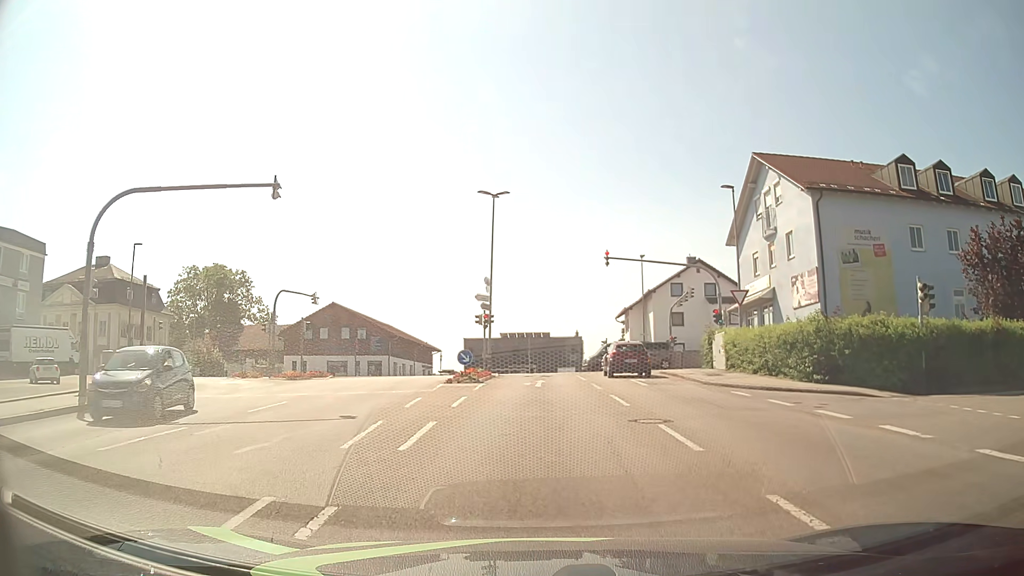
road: tertiary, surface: asphalt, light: Day
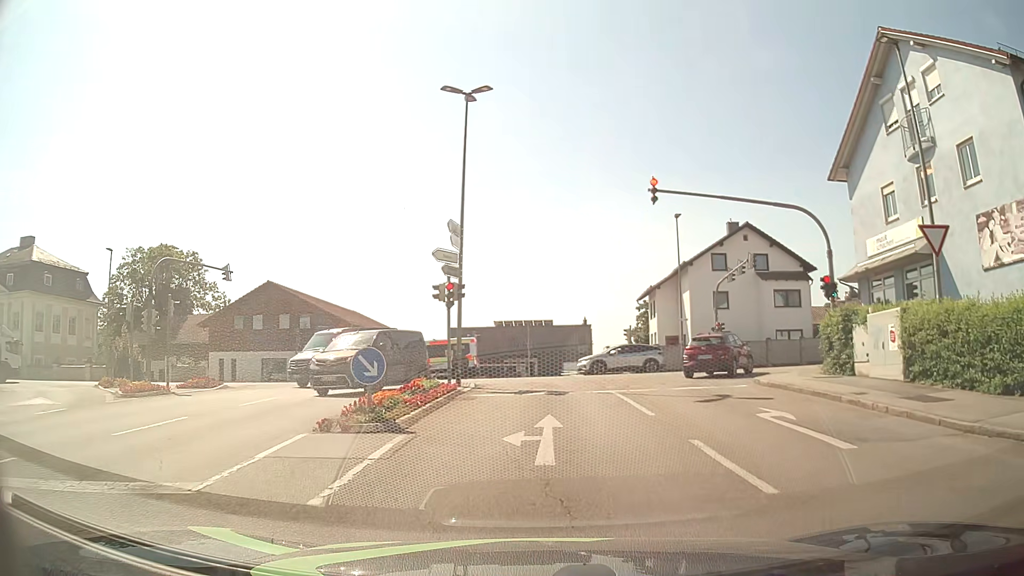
(0.0, +15.4) m; 0°
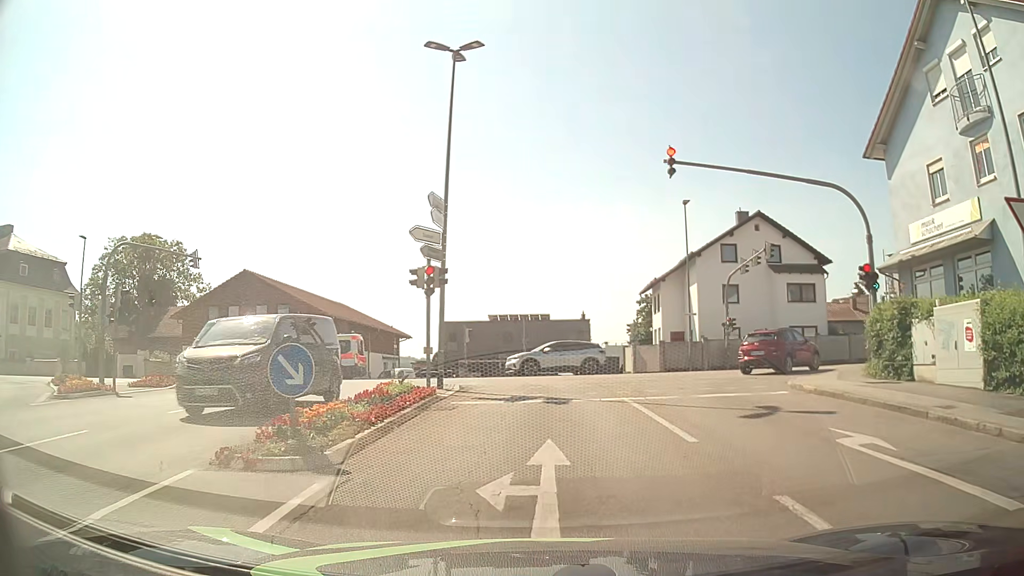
(0.0, +3.3) m; 0°
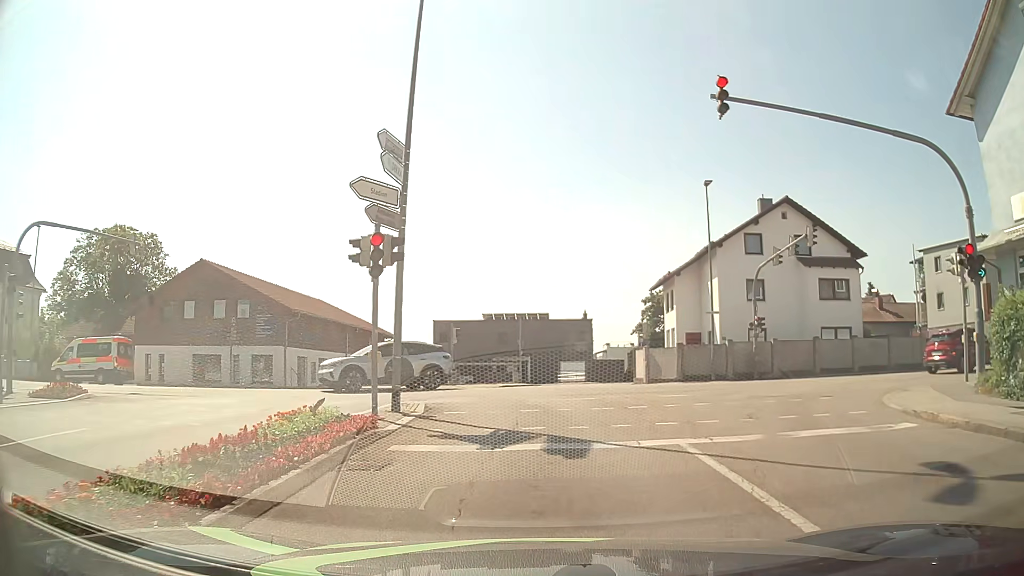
(0.0, +5.6) m; 0°
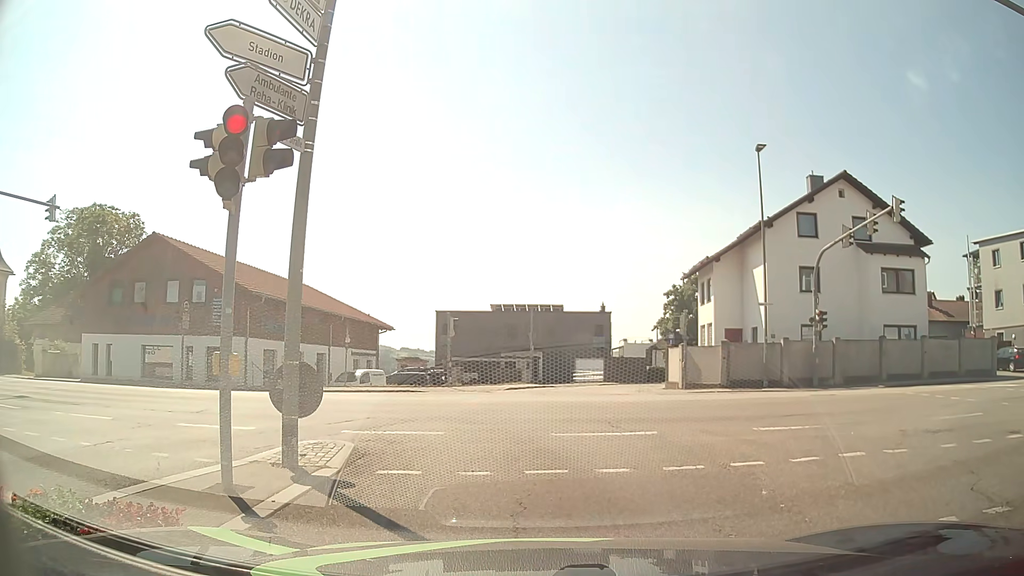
(0.0, +6.1) m; +1°
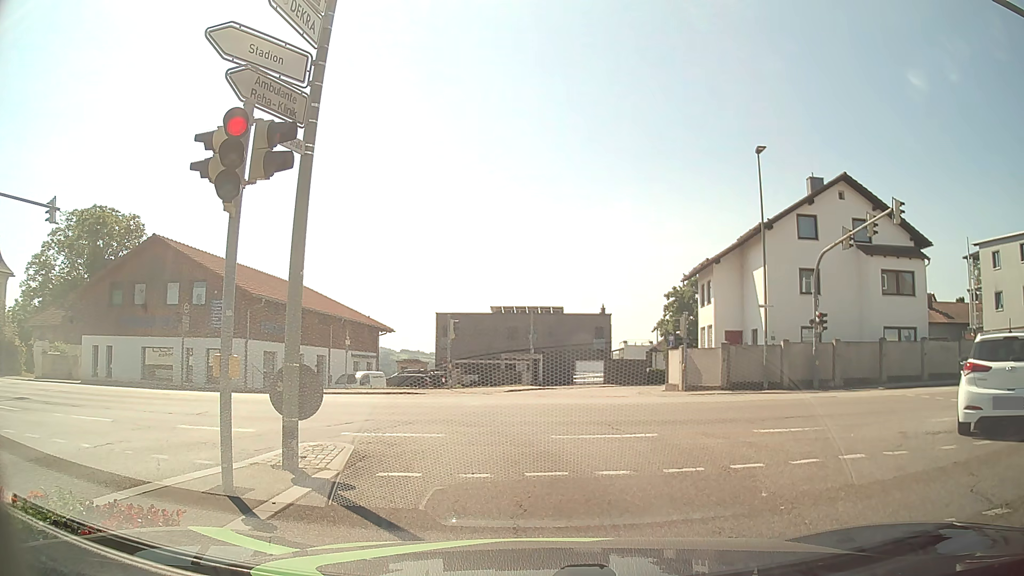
(0.0, +0.1) m; 0°
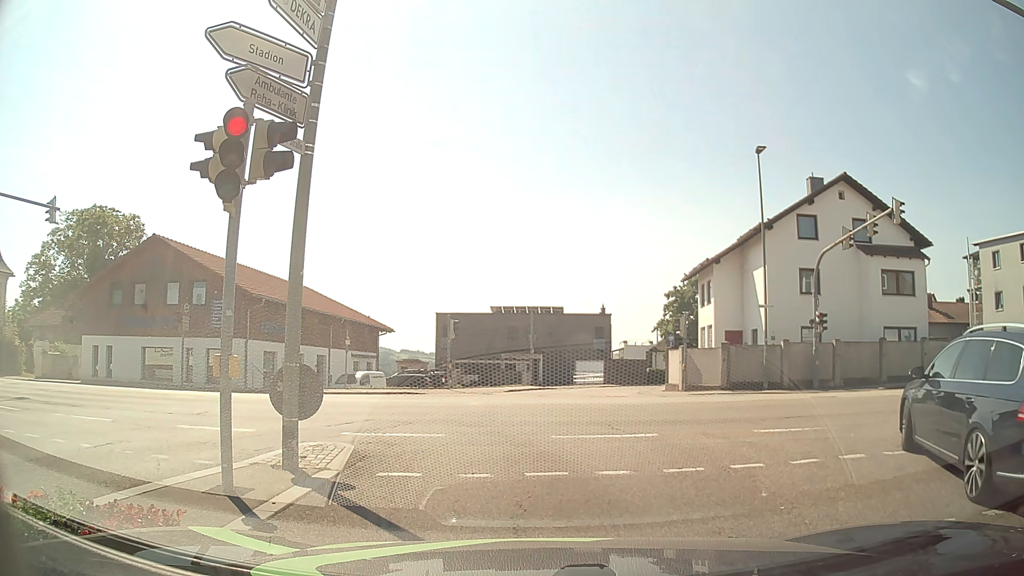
(0.0, 0.0) m; 0°
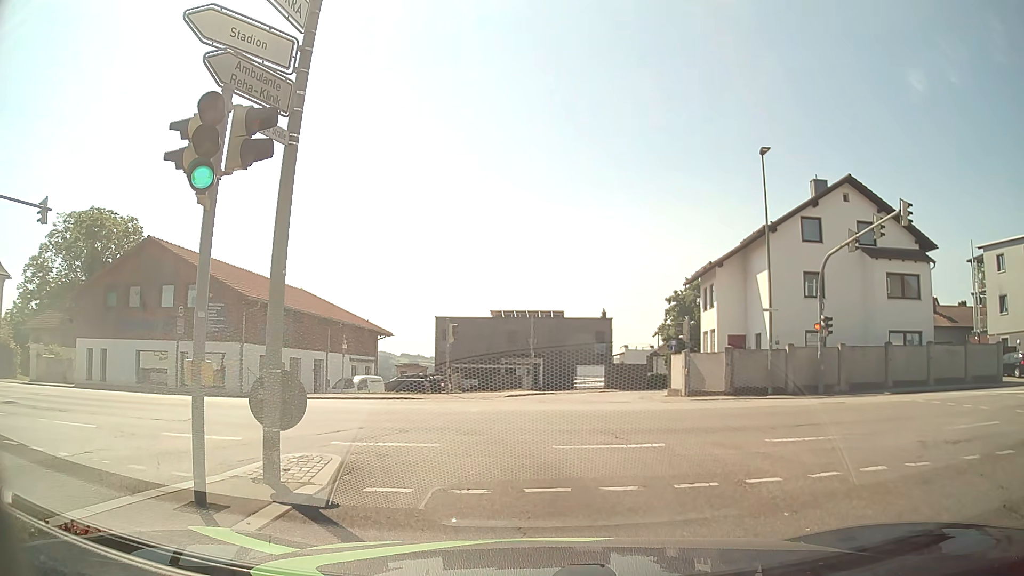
(0.0, +0.6) m; 0°
